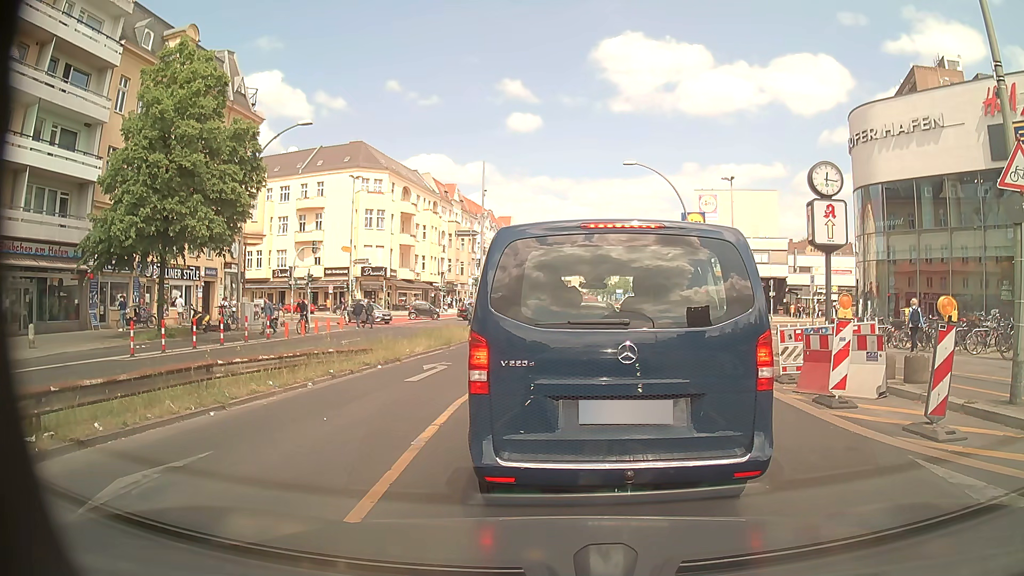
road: primary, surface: asphalt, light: Day
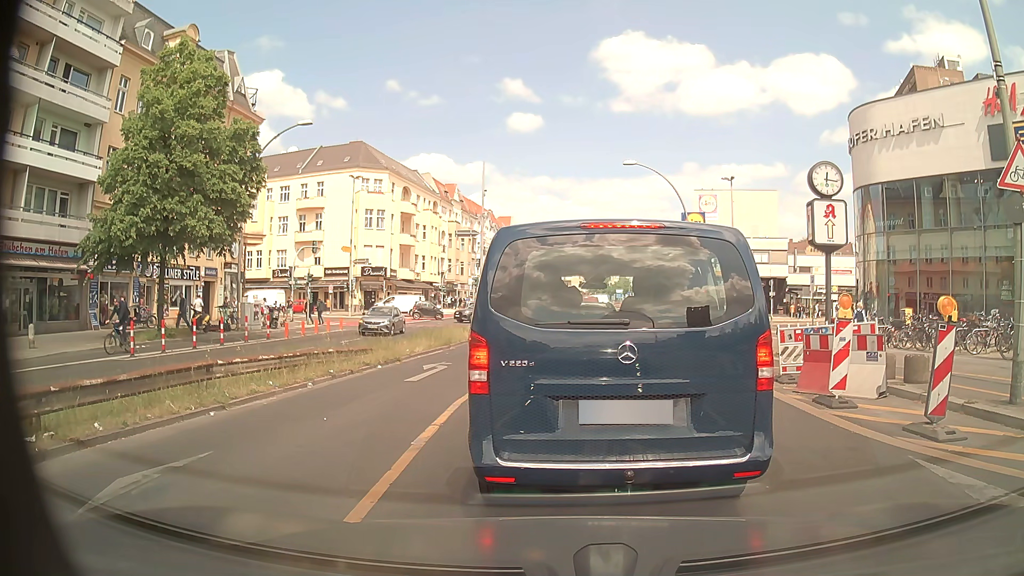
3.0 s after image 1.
(0.0, 0.0) m; 0°
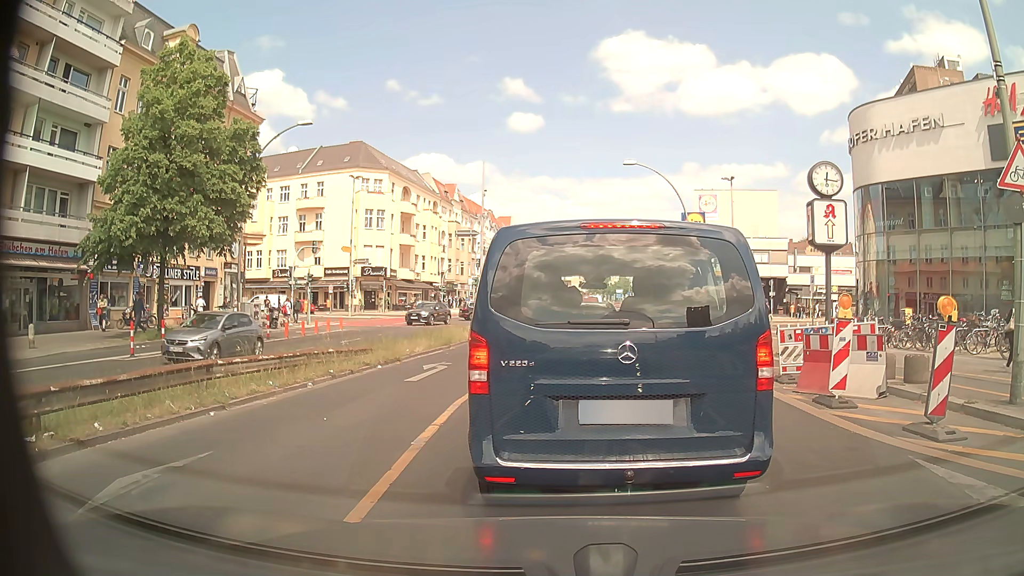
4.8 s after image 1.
(0.0, 0.0) m; 0°
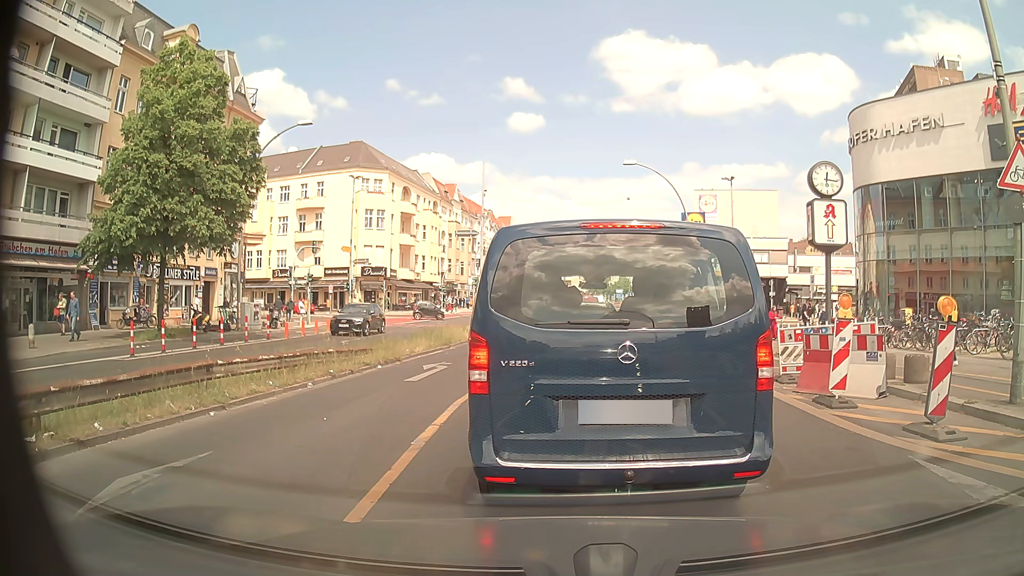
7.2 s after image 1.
(0.0, 0.0) m; 0°
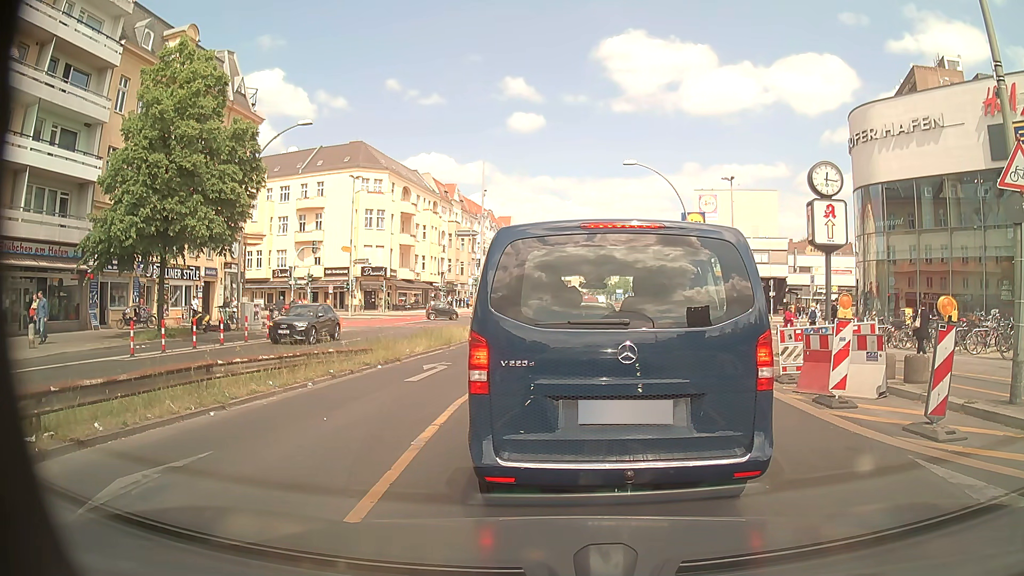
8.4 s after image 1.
(0.0, 0.0) m; 0°
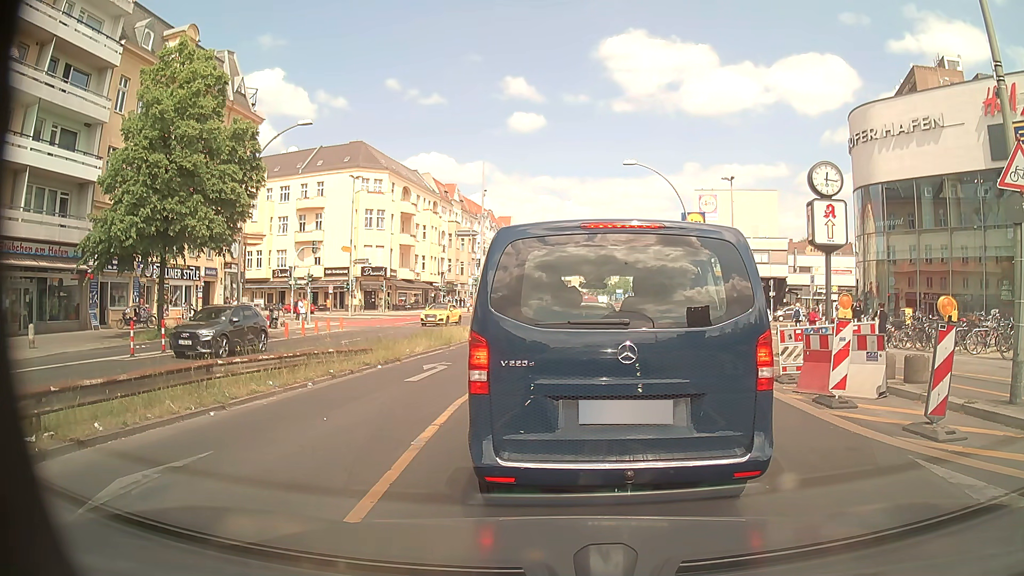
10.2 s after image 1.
(0.0, 0.0) m; 0°
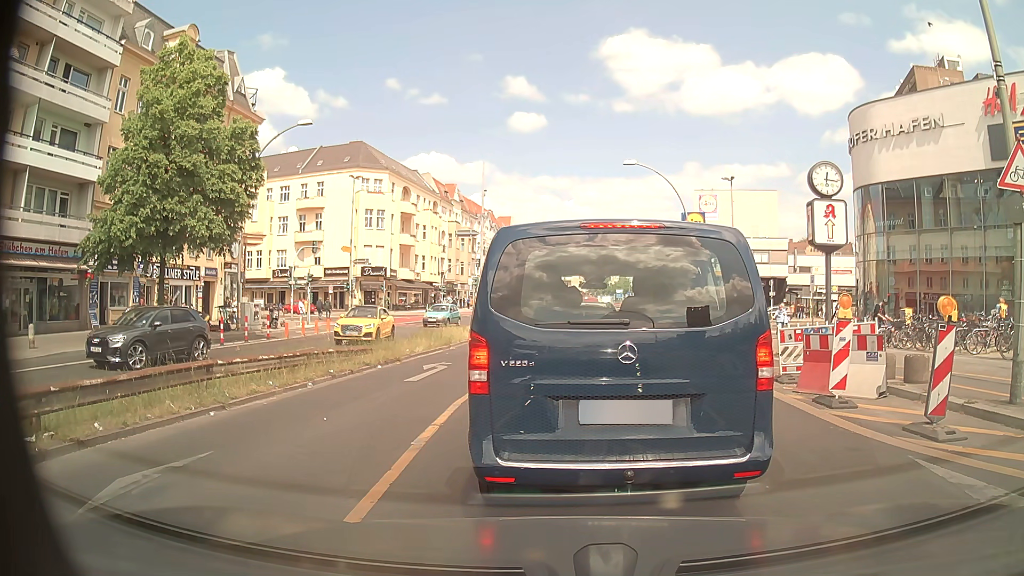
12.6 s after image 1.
(0.0, 0.0) m; 0°
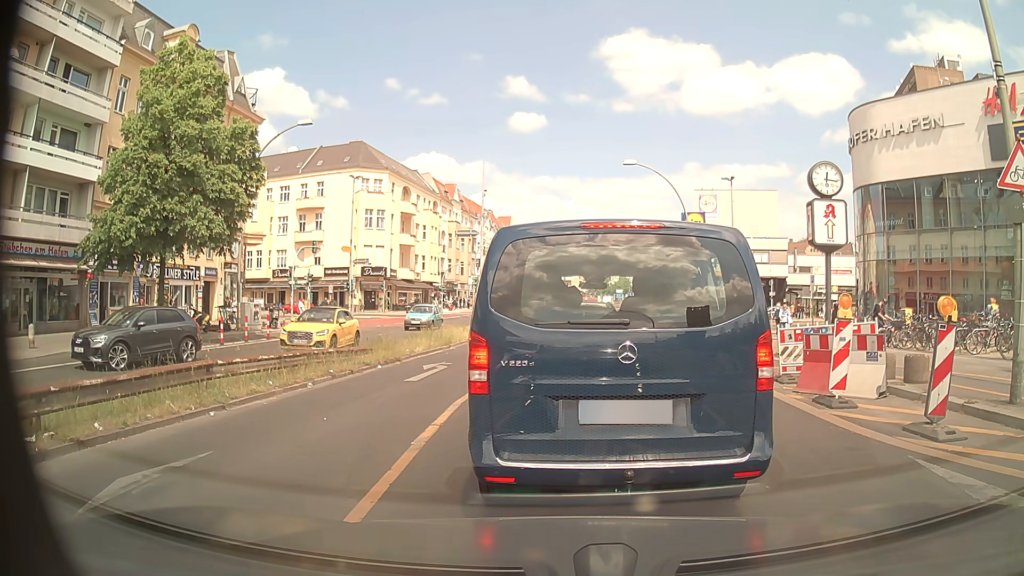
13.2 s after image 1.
(0.0, 0.0) m; 0°
(0, +10) (0, +20) (+1, +30) (+1, +40) (+1, +50) (+1, +60) (+2, +70) (+2, +80) (+2, +90) (+2, +100) m
